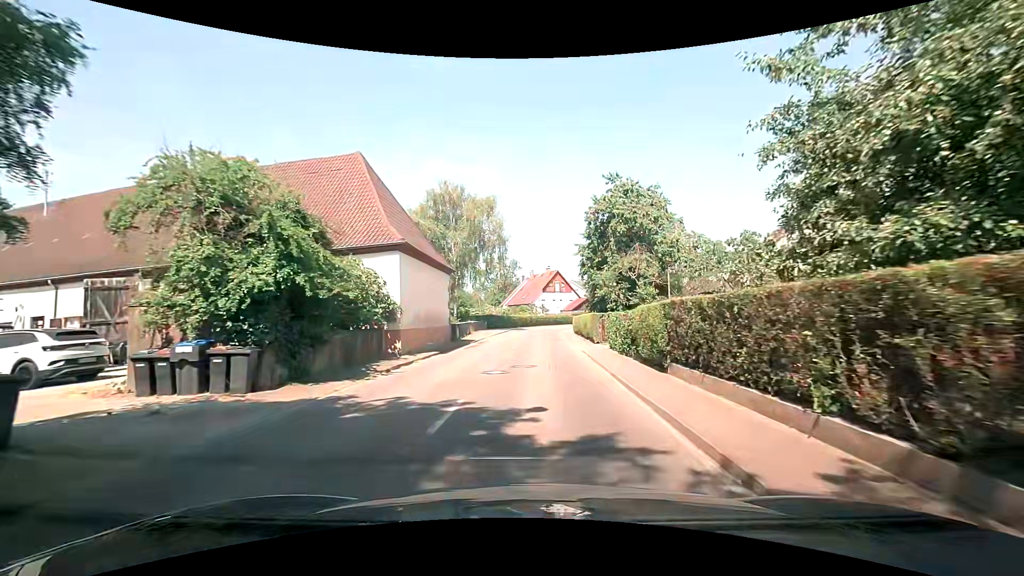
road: secondary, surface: asphalt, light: Day
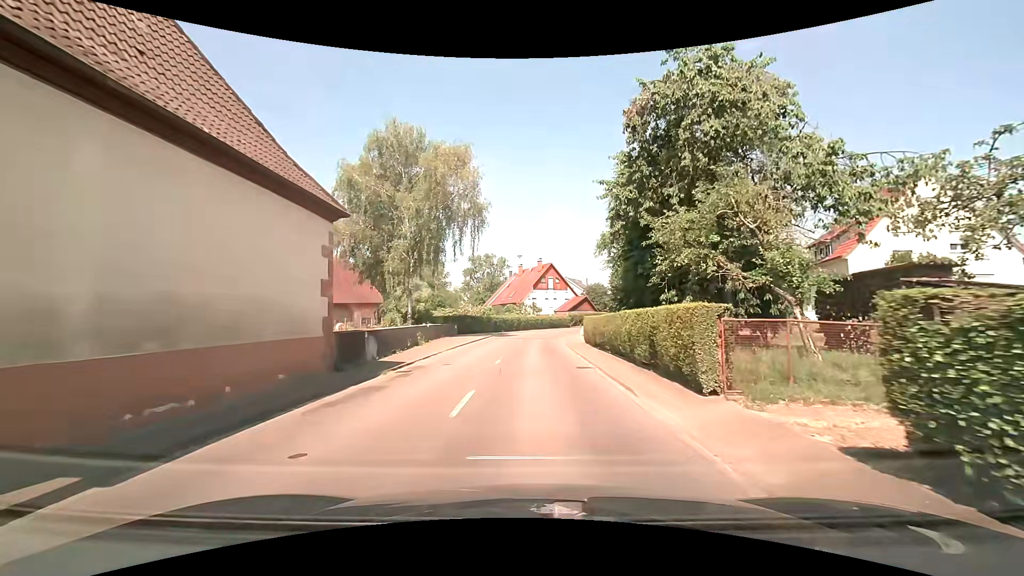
(+0.6, +16.8) m; +3°
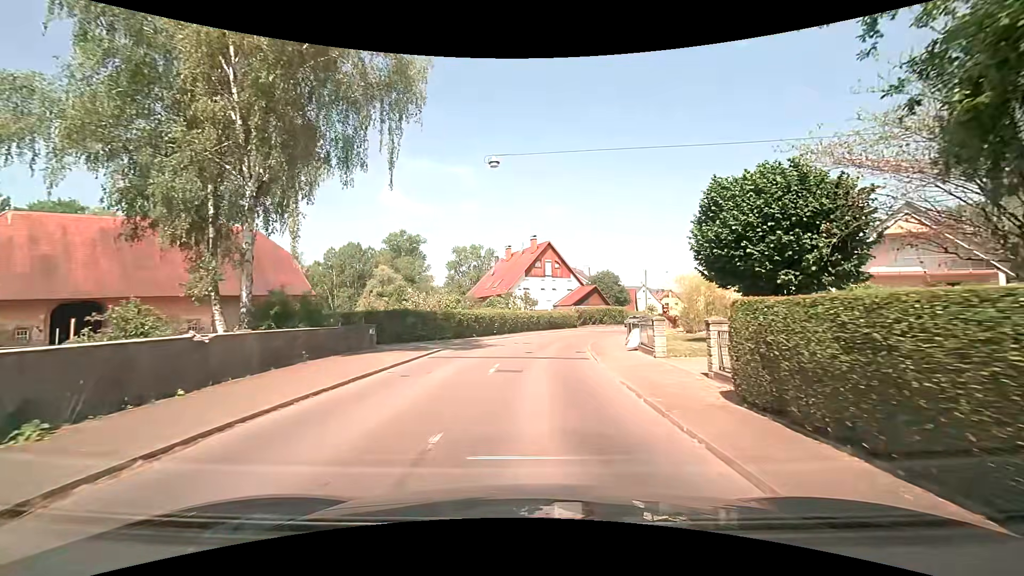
(-0.1, +21.7) m; +1°
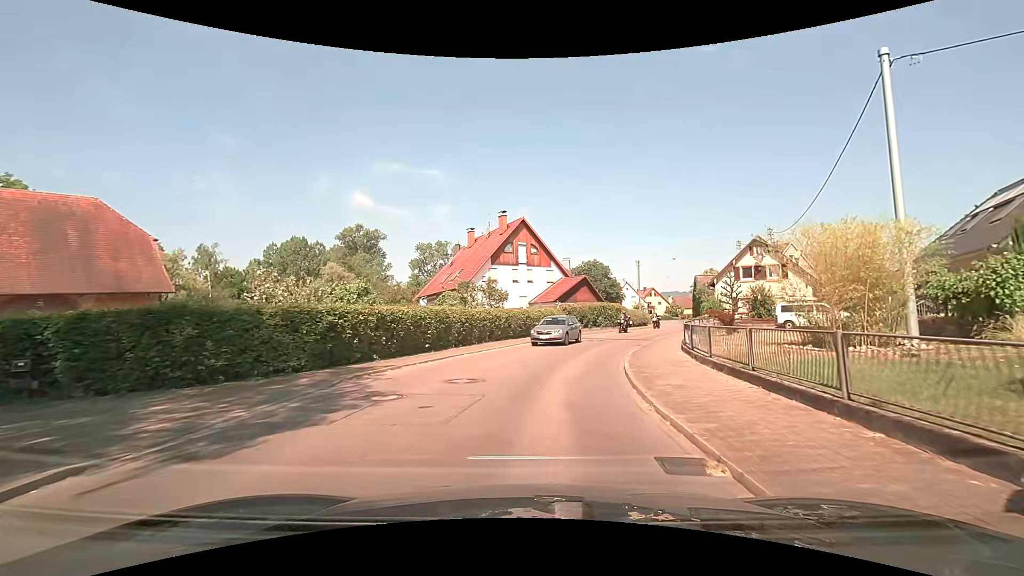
(+0.2, +16.2) m; +2°
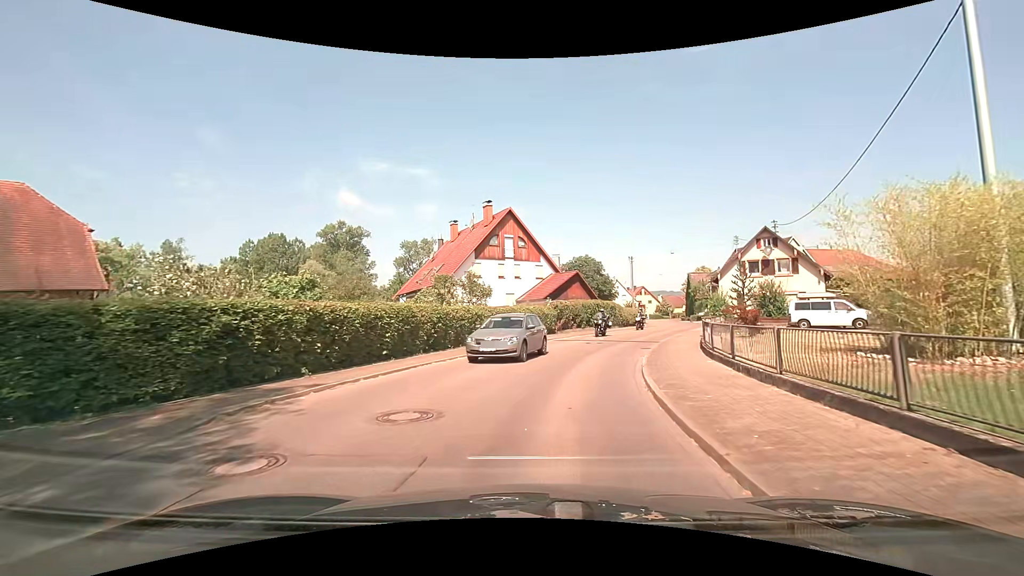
(0.0, +4.0) m; +1°
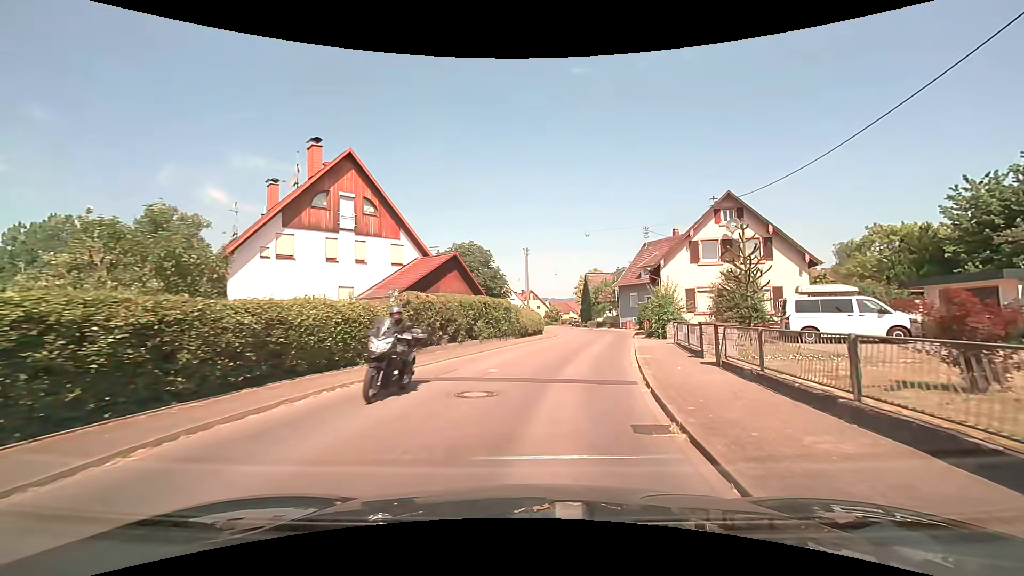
(+1.6, +15.8) m; +13°
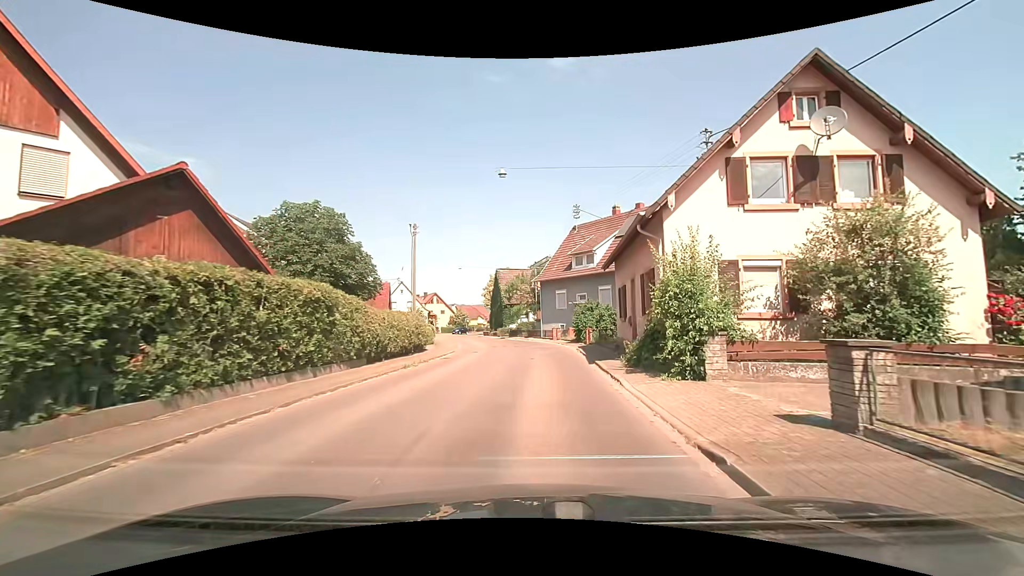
(+1.5, +16.4) m; +10°
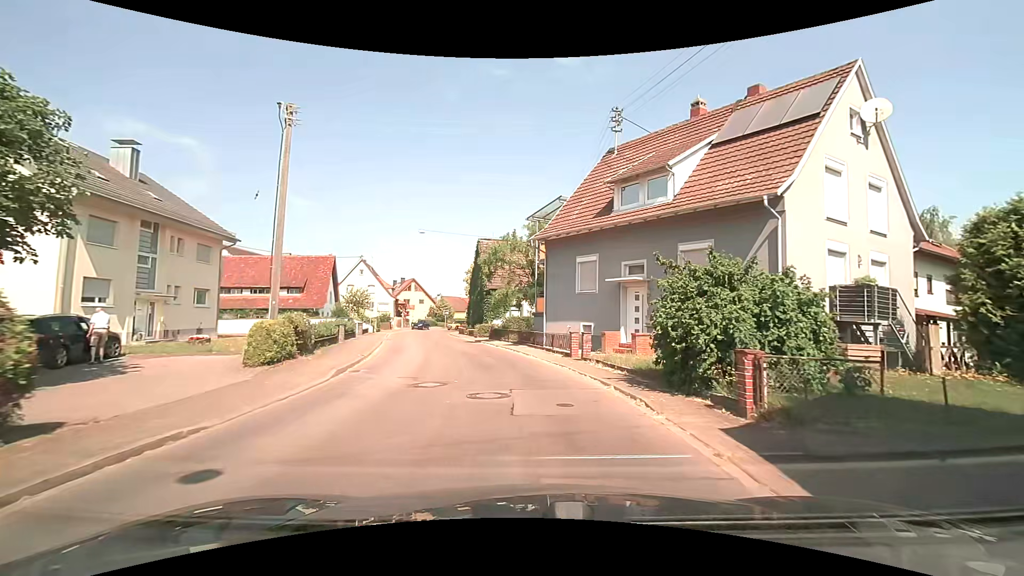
(0.0, +20.8) m; 0°
(0, +10) (-1, +20) (-4, +30) (-6, +39) (-8, +49) (-10, +59) (-10, +69) (-9, +79) (-7, +89) (-7, +99) m
